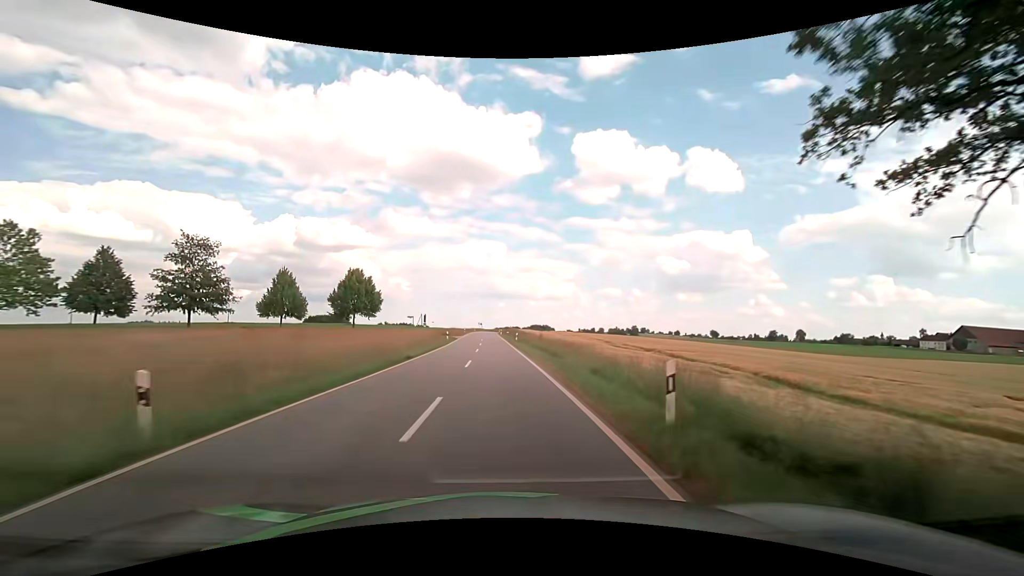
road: tertiary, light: Day
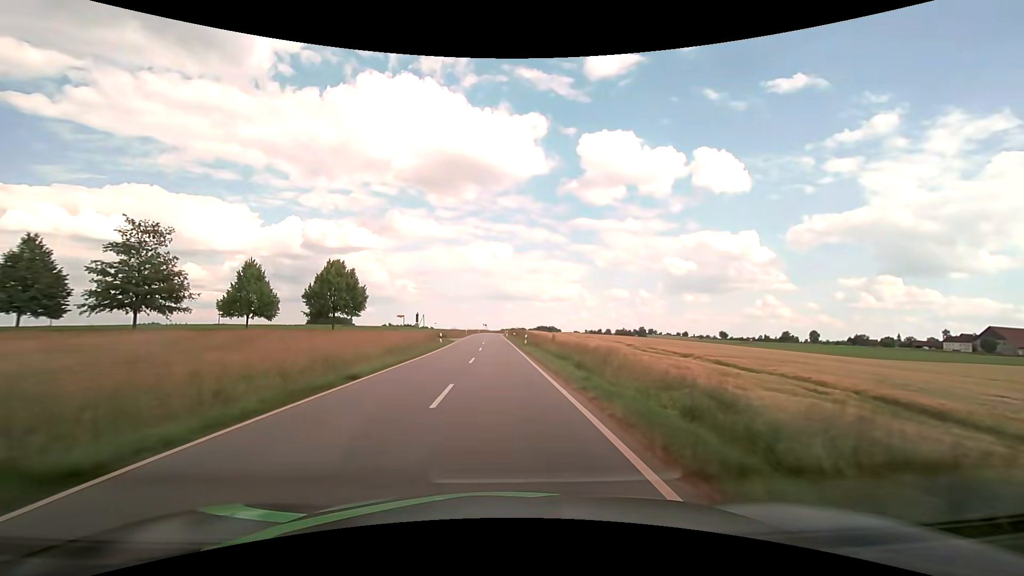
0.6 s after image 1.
(-0.1, +9.6) m; -1°
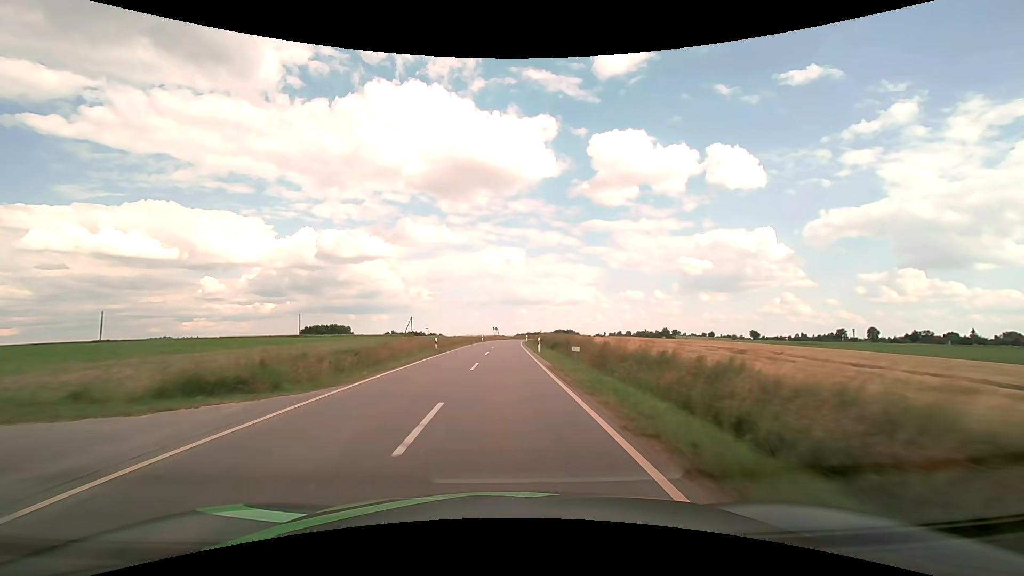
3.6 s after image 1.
(-1.2, +52.5) m; -2°
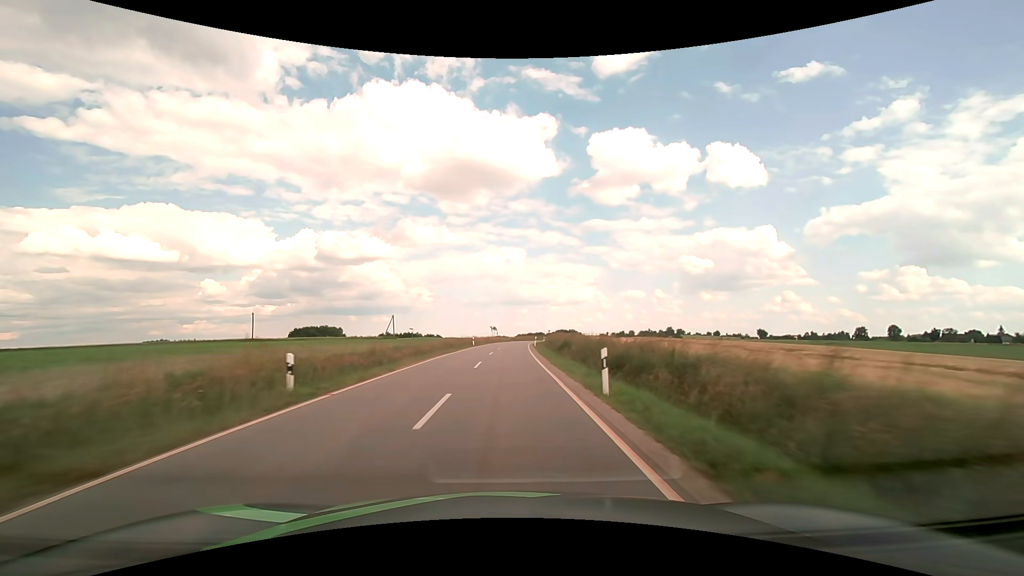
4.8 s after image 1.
(0.0, +23.0) m; 0°
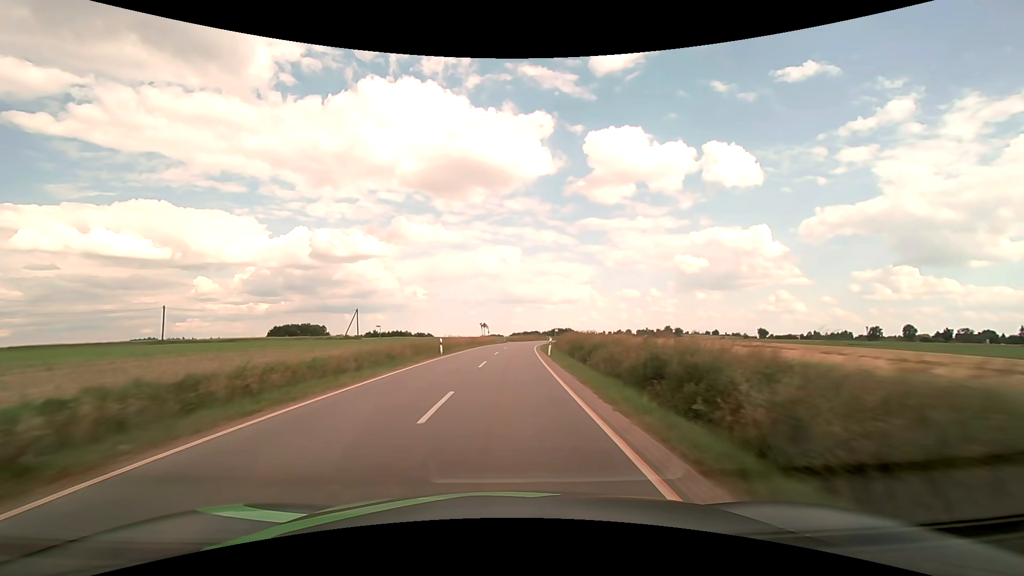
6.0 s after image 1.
(+0.1, +24.2) m; 0°
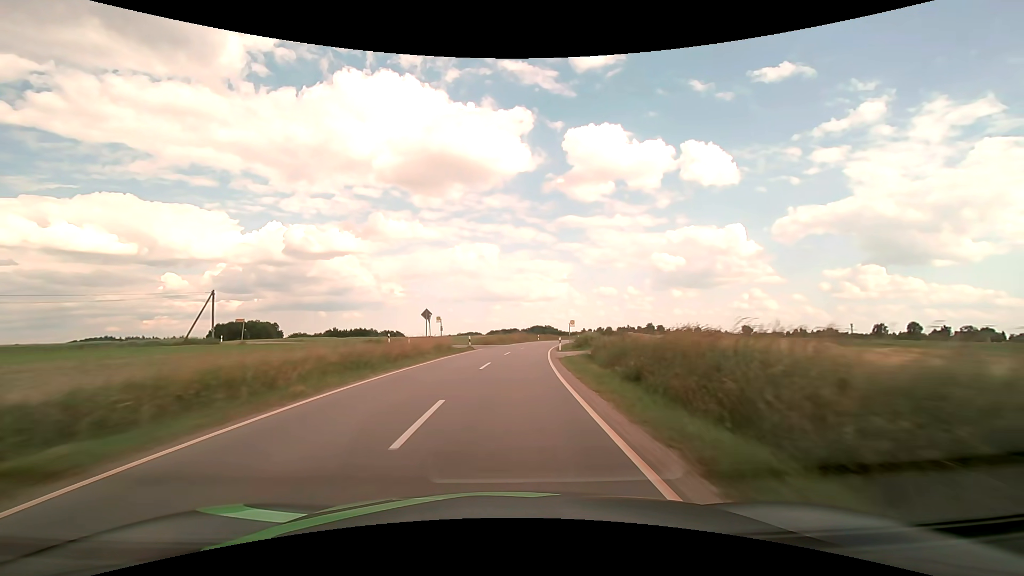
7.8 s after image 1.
(+0.7, +38.4) m; +2°
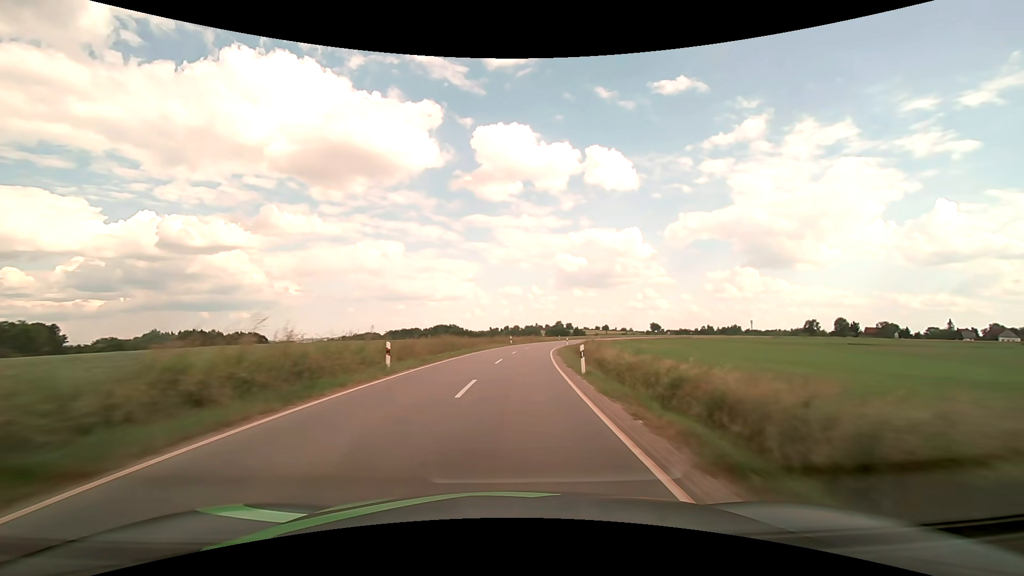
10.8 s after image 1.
(+6.0, +68.1) m; +11°
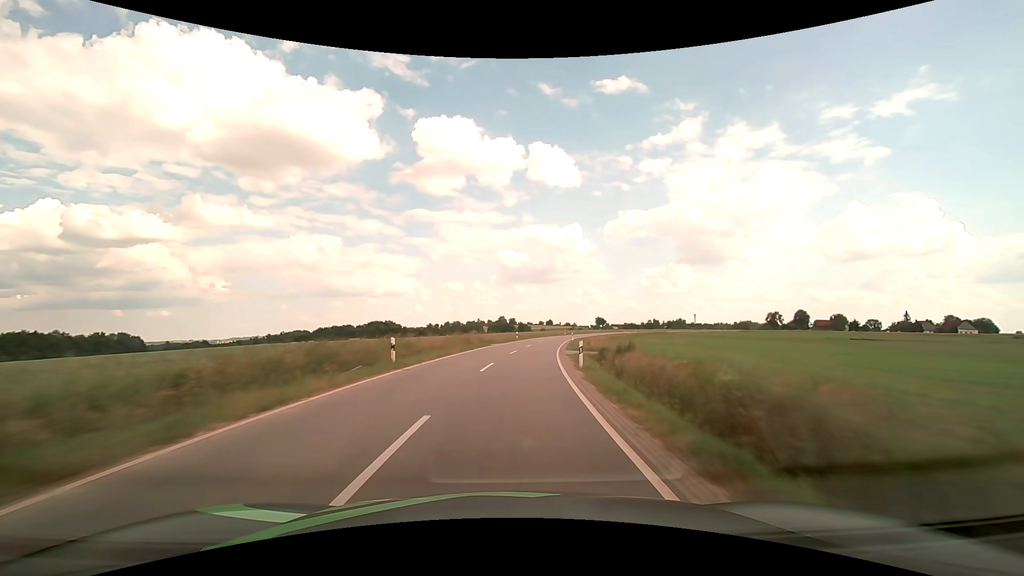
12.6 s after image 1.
(+2.6, +42.9) m; +7°
(0, +10) (+1, +20) (+1, +30) (+3, +40) (+4, +50) (+6, +60) (+8, +69) (+10, +79) (+12, +89) (+15, +99) m
